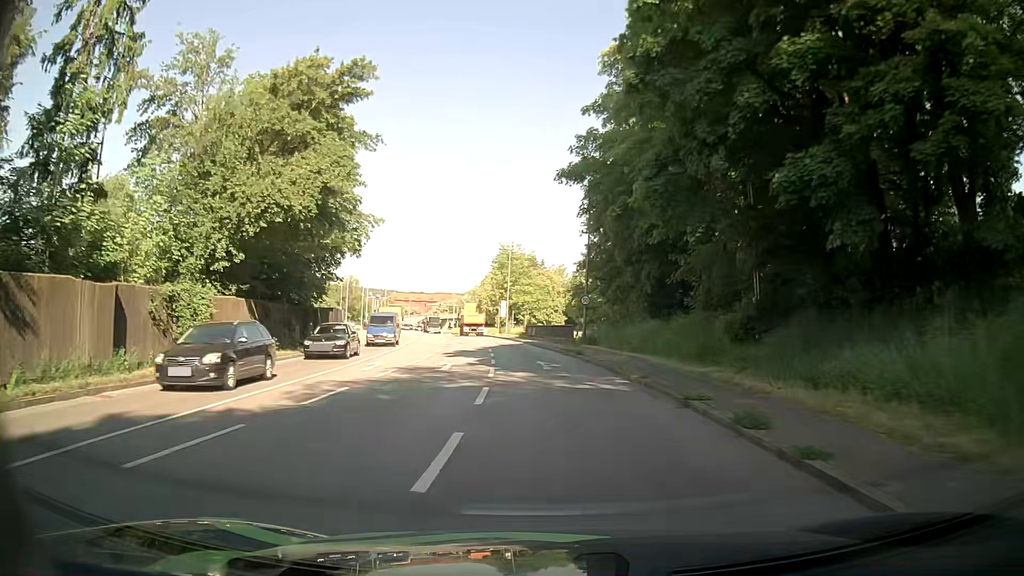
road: primary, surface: asphalt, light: Day
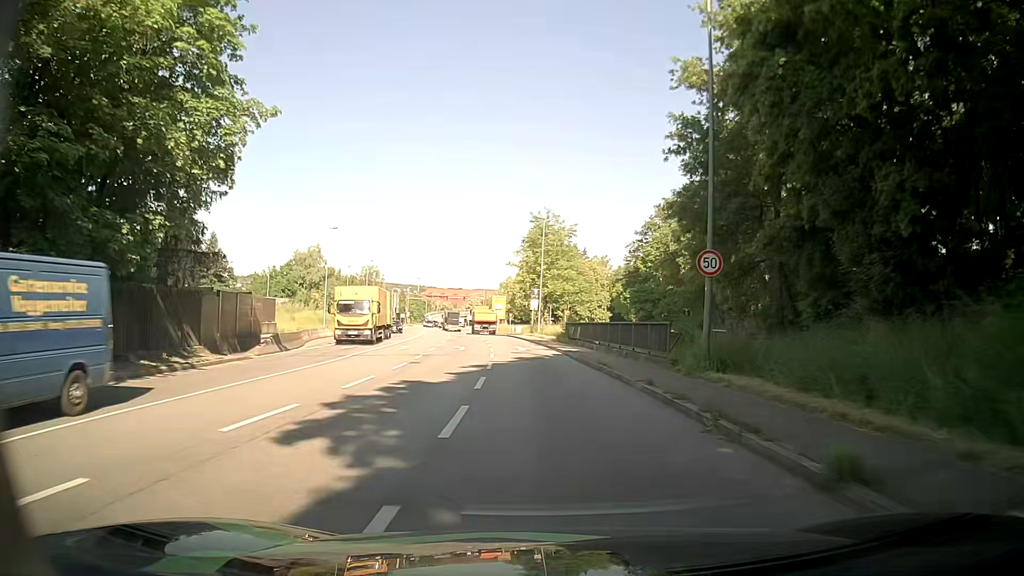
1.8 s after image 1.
(-0.4, +21.6) m; -3°
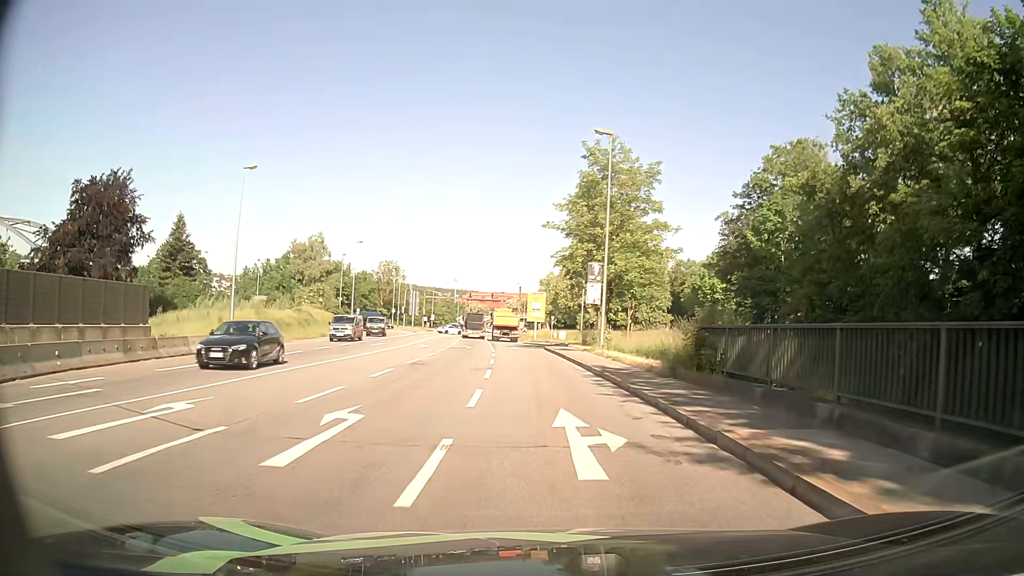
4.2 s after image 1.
(-1.0, +27.0) m; -4°
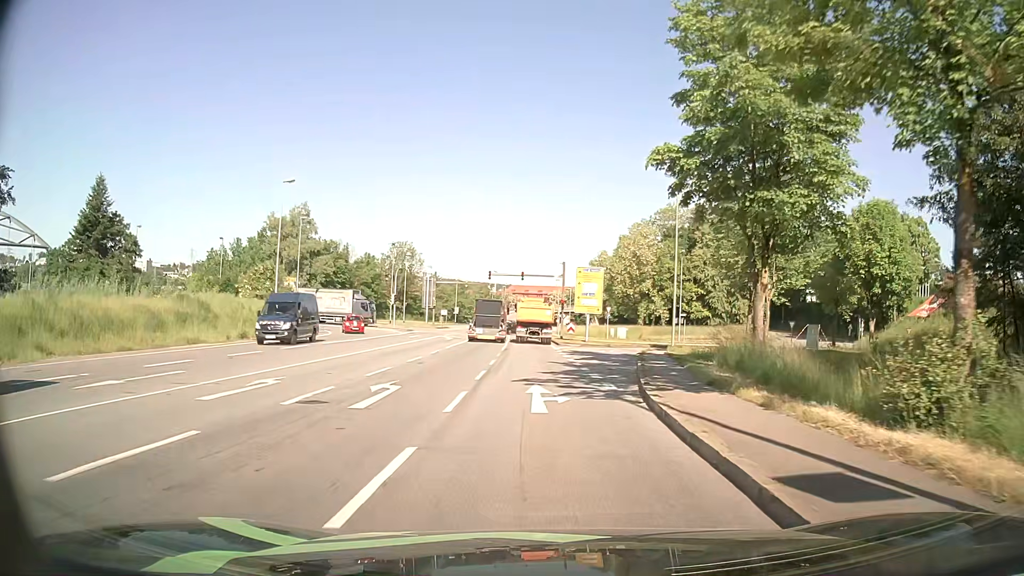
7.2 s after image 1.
(-0.5, +30.8) m; -3°
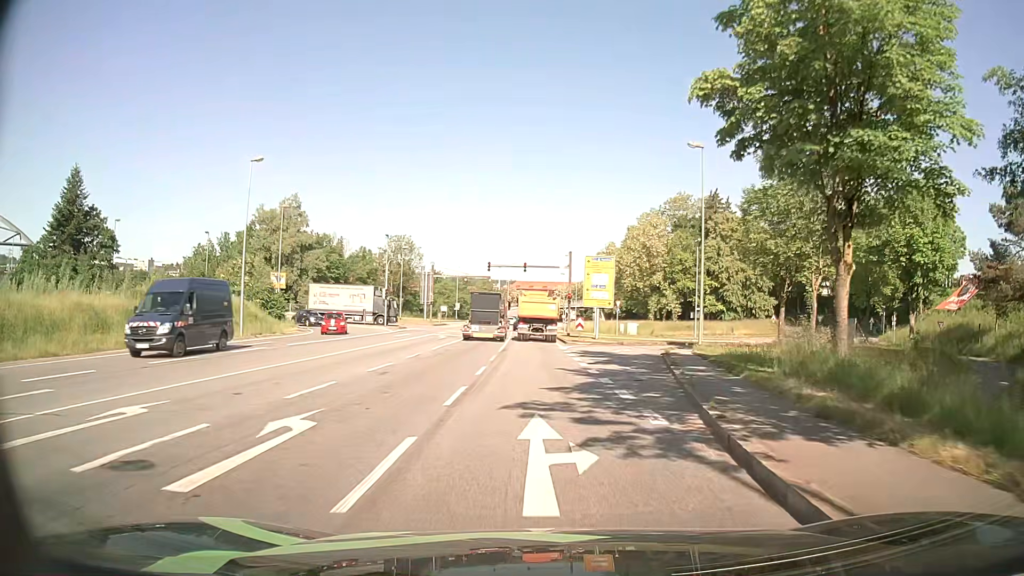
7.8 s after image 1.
(0.0, +5.6) m; -1°
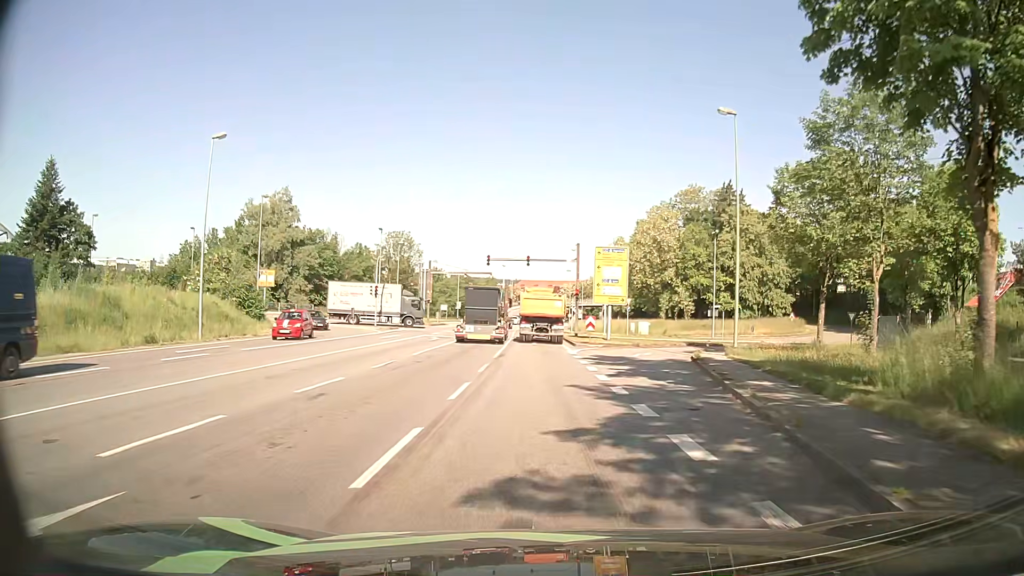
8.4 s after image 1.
(0.0, +5.4) m; 0°
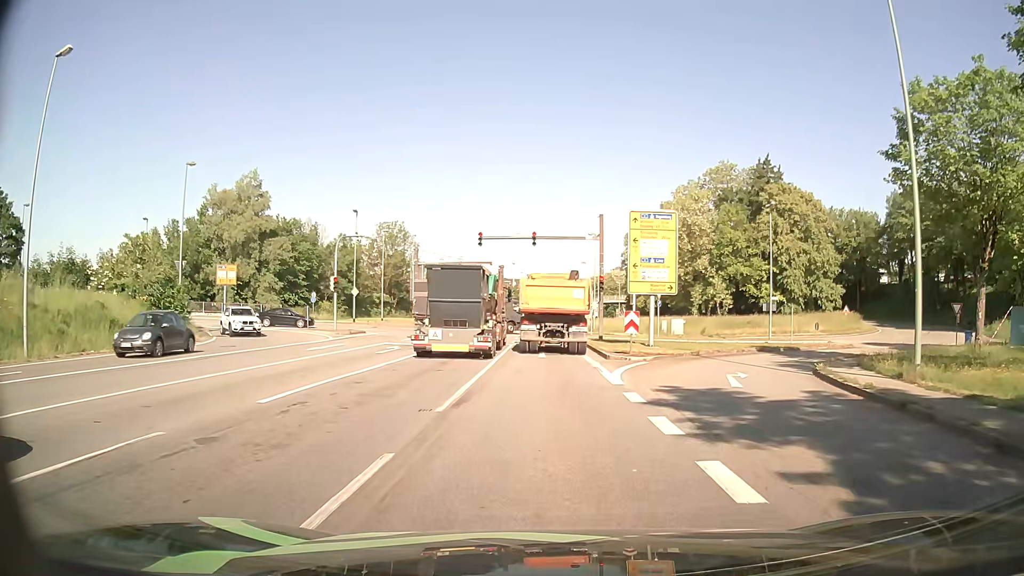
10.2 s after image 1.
(0.0, +13.4) m; 0°
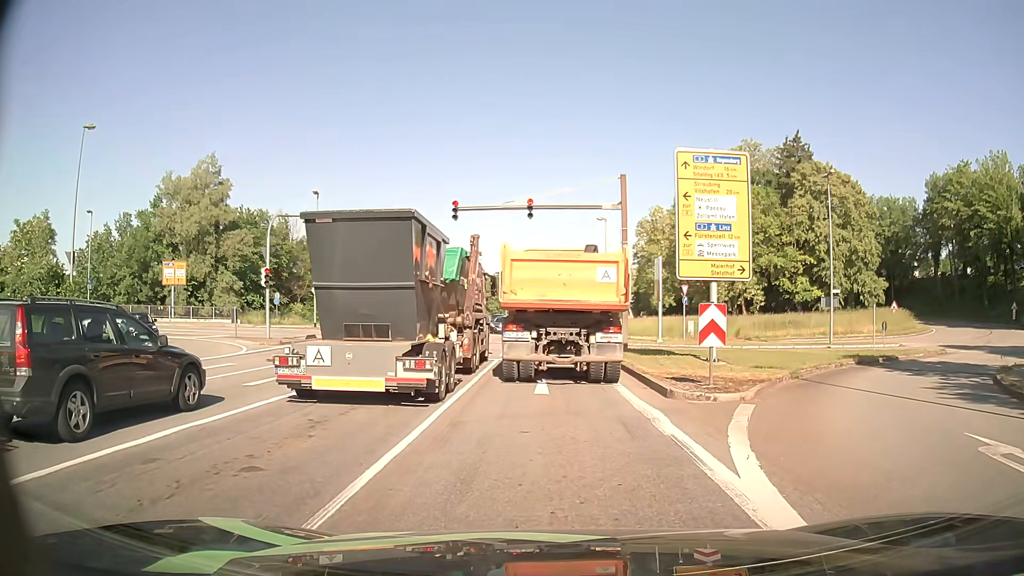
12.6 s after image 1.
(-0.1, +10.7) m; 0°
